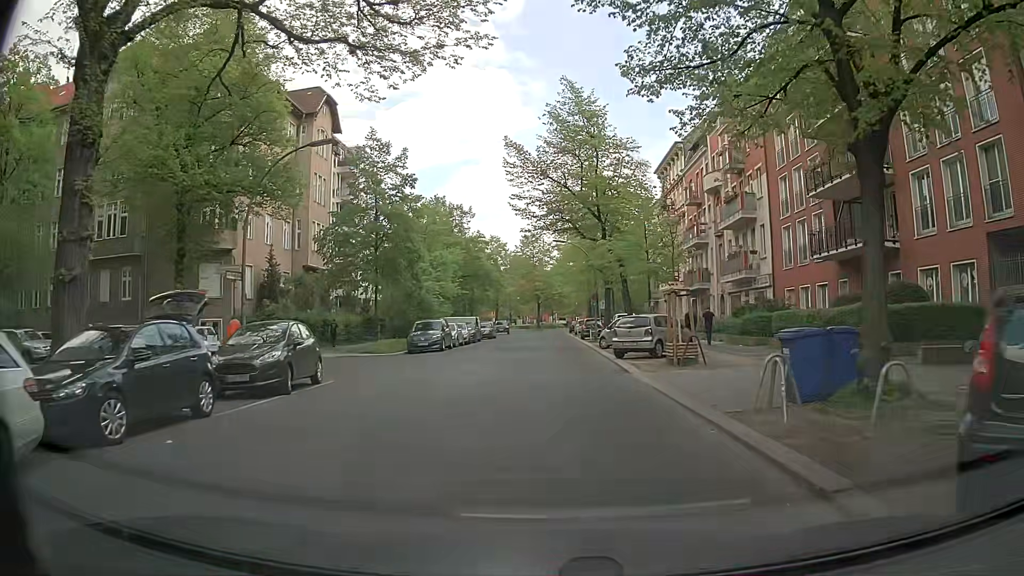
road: residential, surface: asphalt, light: Day
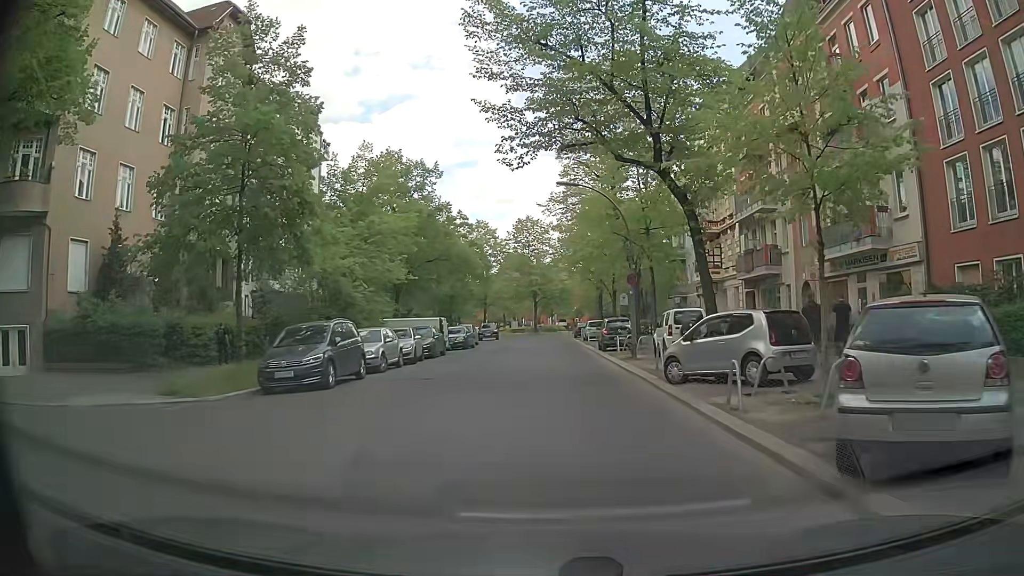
(+0.1, +17.8) m; +1°
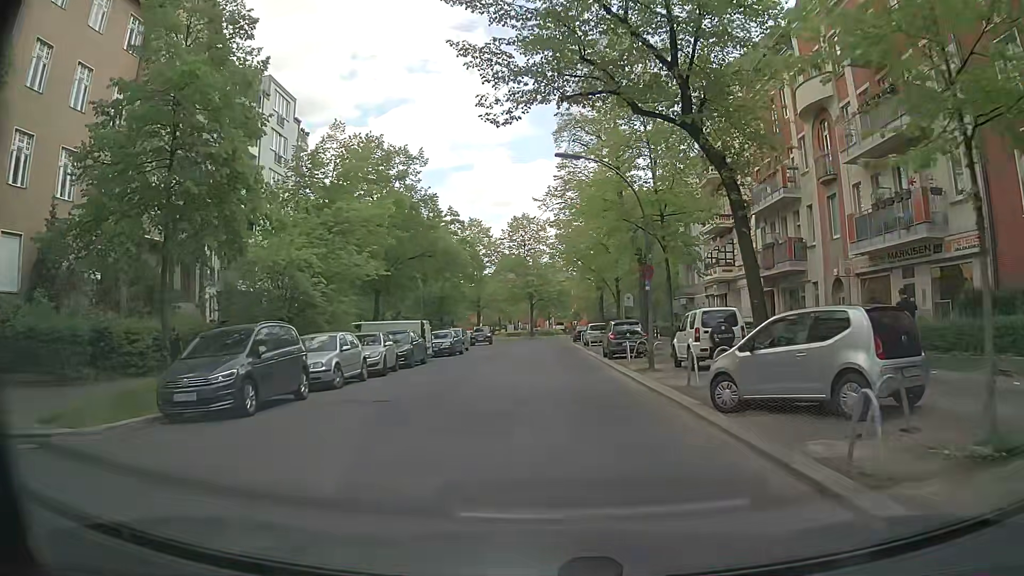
(-0.1, +4.5) m; -1°
(0, +10) (0, +20) (0, +30) (0, +40) (0, +50) (0, +60) (0, +70) (+6, +78) (+14, +84) (+21, +91) m
